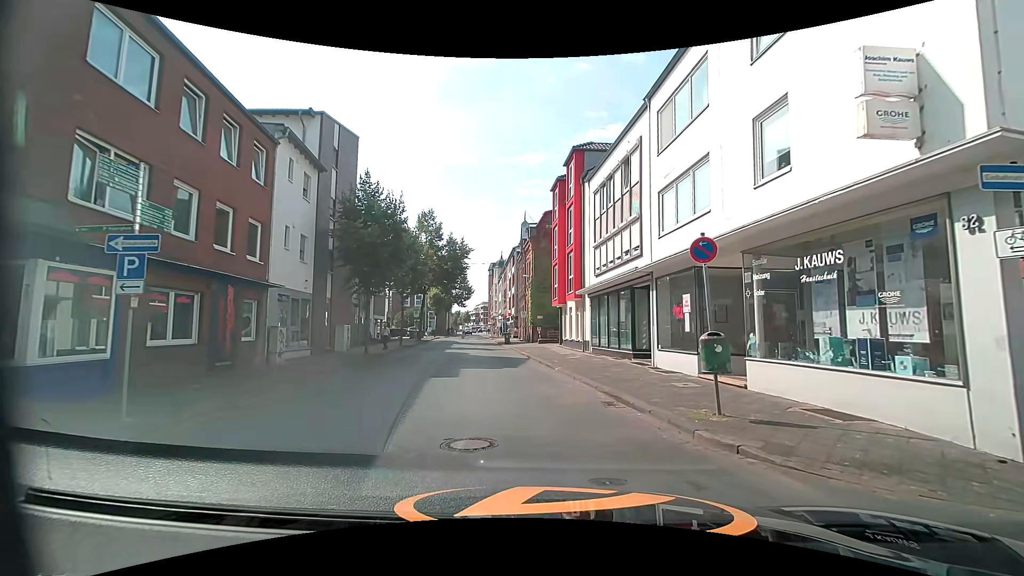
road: residential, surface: asphalt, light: Day
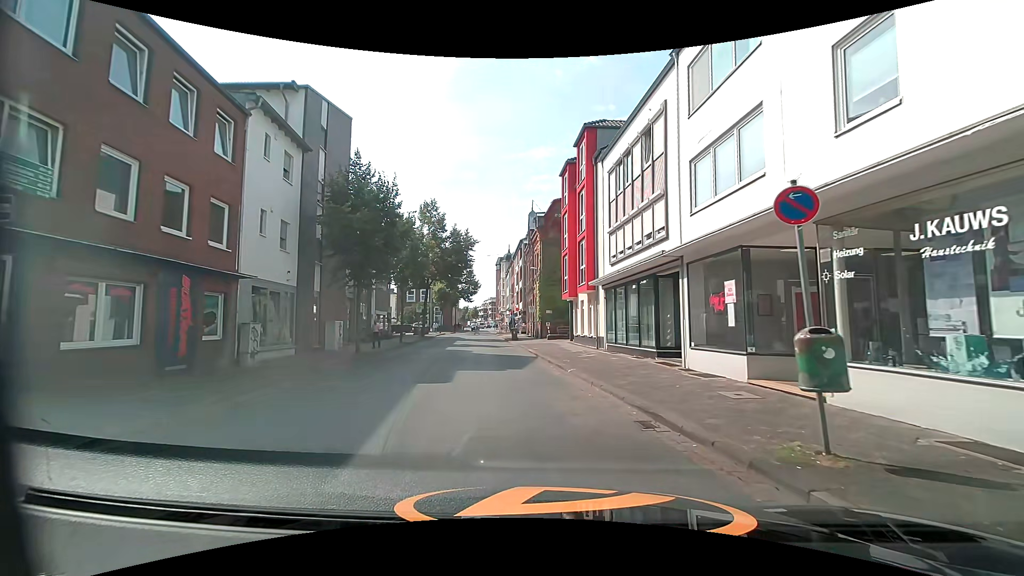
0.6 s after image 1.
(0.0, +2.6) m; +1°
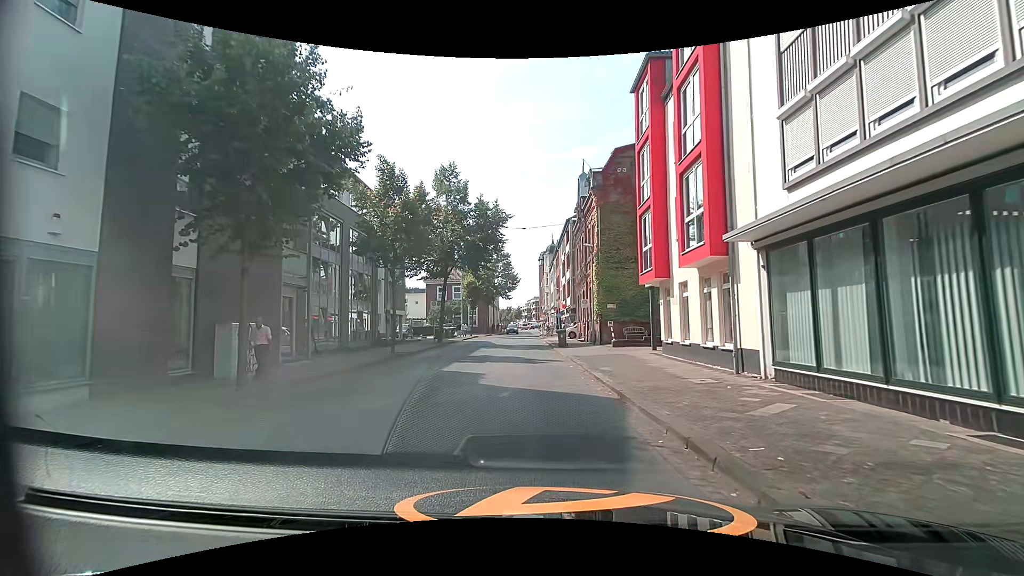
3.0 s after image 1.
(-0.9, +12.5) m; -6°
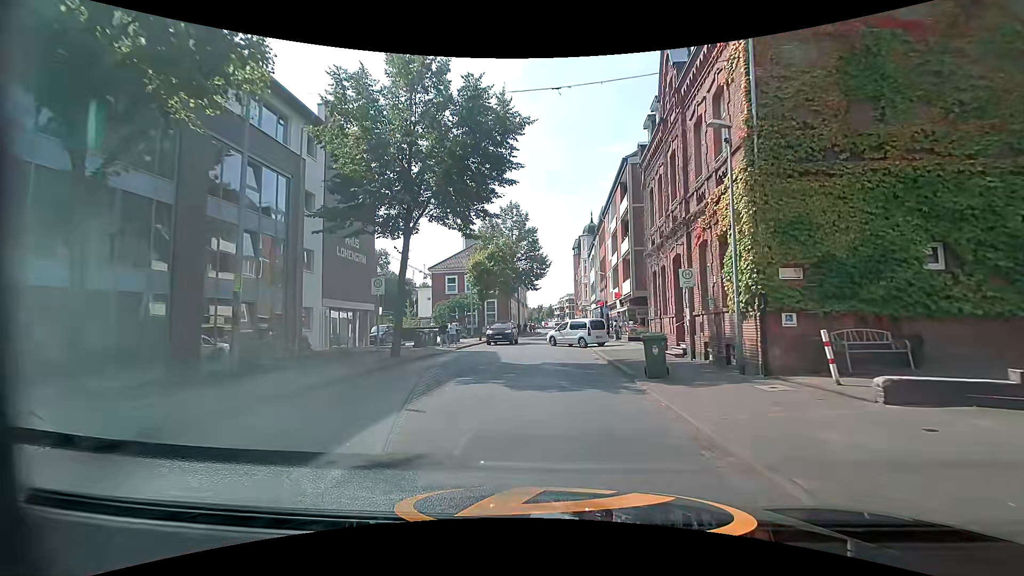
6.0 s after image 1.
(-0.5, +18.3) m; -3°
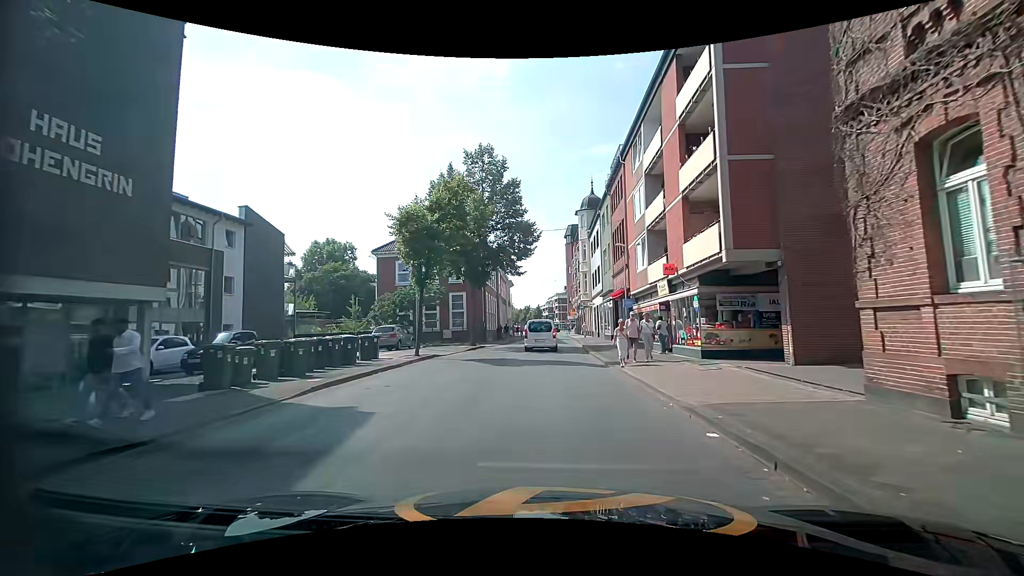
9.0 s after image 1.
(+0.3, +17.6) m; +1°
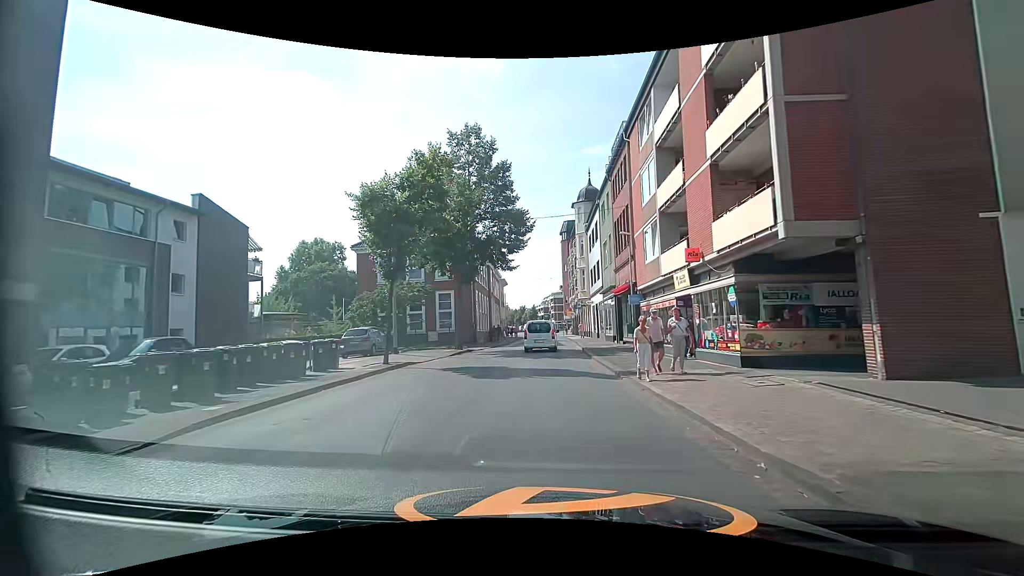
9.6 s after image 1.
(+0.1, +3.8) m; +1°
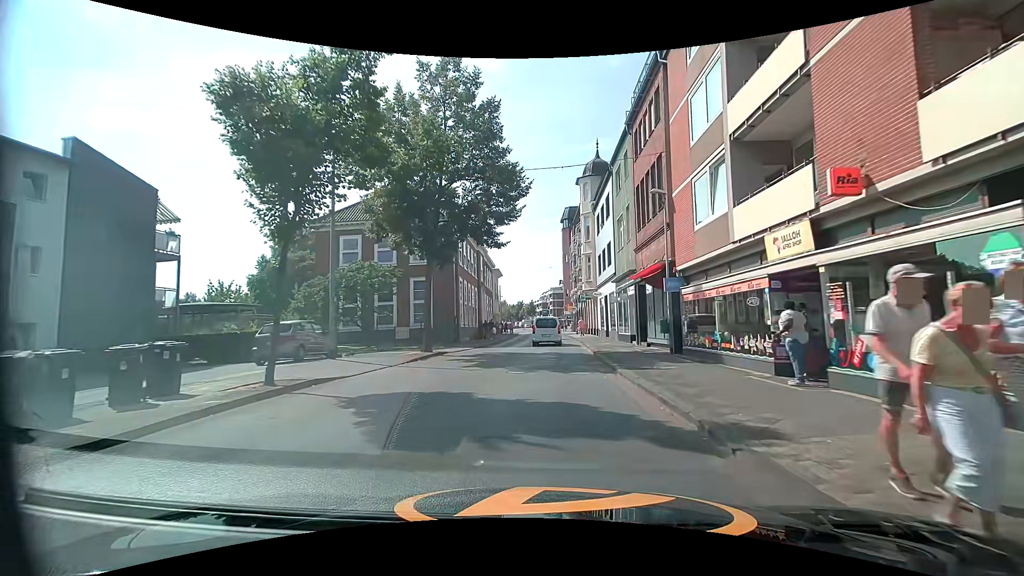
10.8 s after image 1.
(+0.1, +8.0) m; 0°
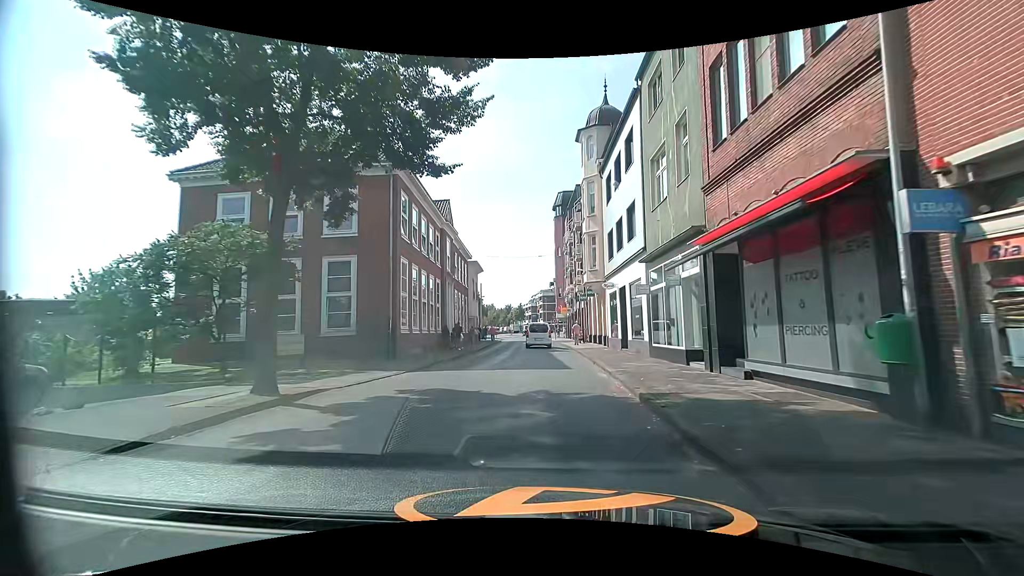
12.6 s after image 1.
(+0.3, +12.7) m; +2°
